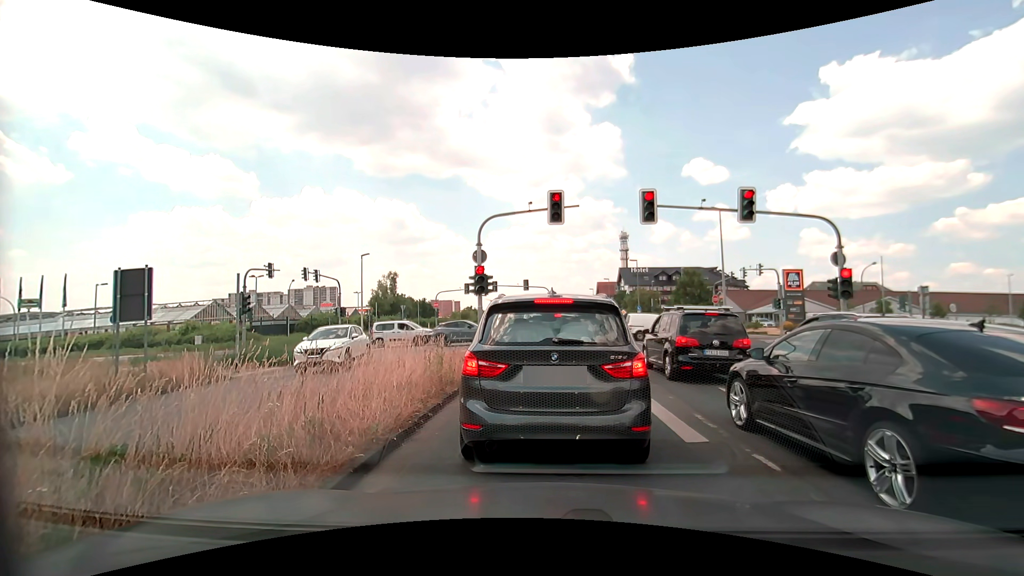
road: primary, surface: asphalt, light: Day
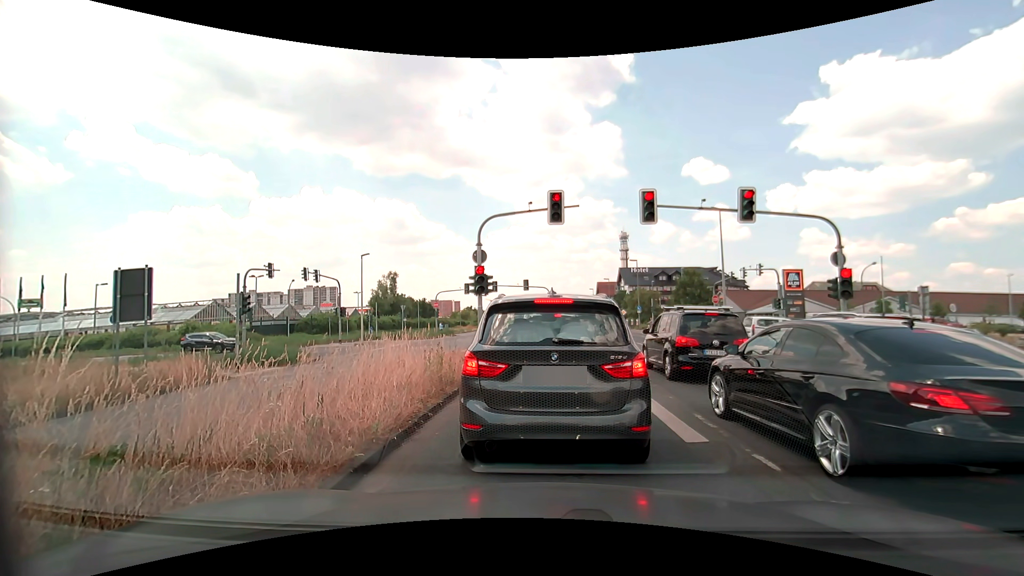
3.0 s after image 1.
(0.0, 0.0) m; 0°
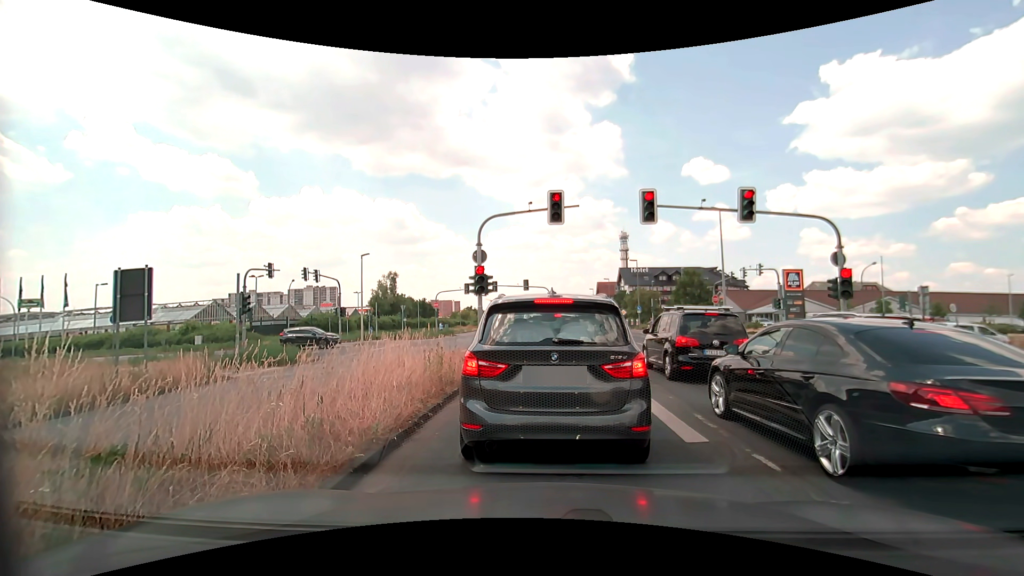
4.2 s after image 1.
(0.0, 0.0) m; 0°
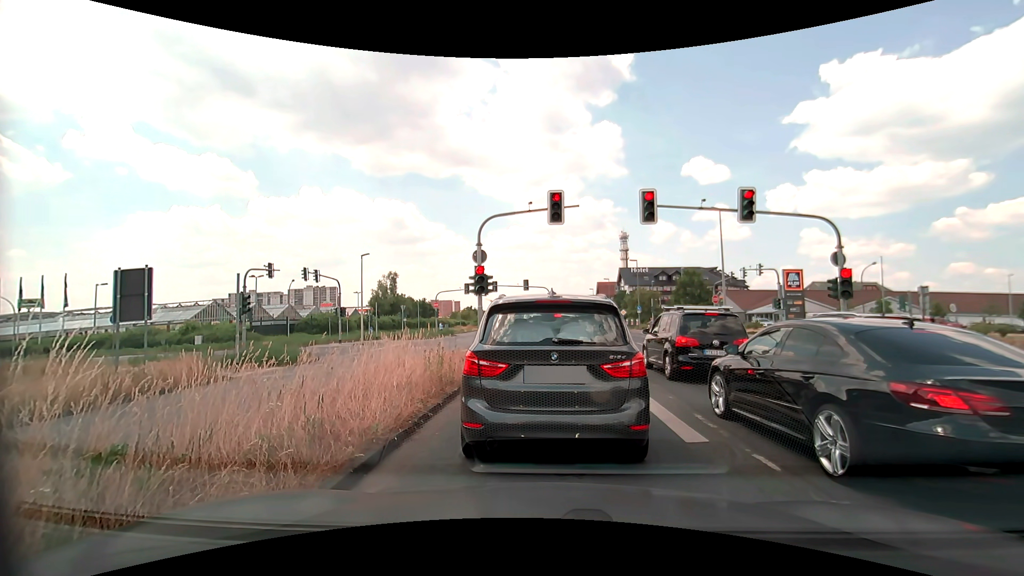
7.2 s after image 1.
(0.0, 0.0) m; 0°
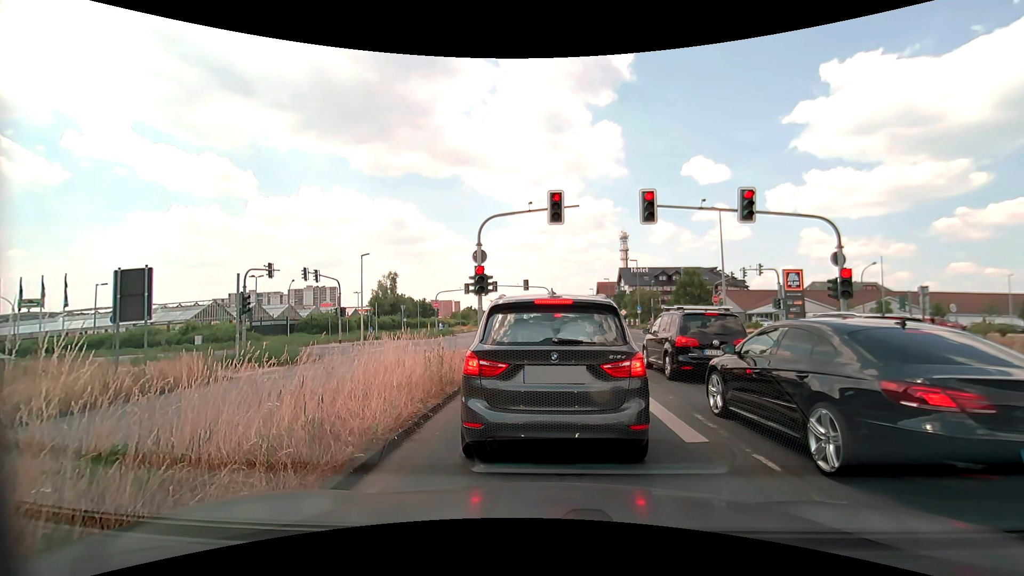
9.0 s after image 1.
(0.0, 0.0) m; 0°
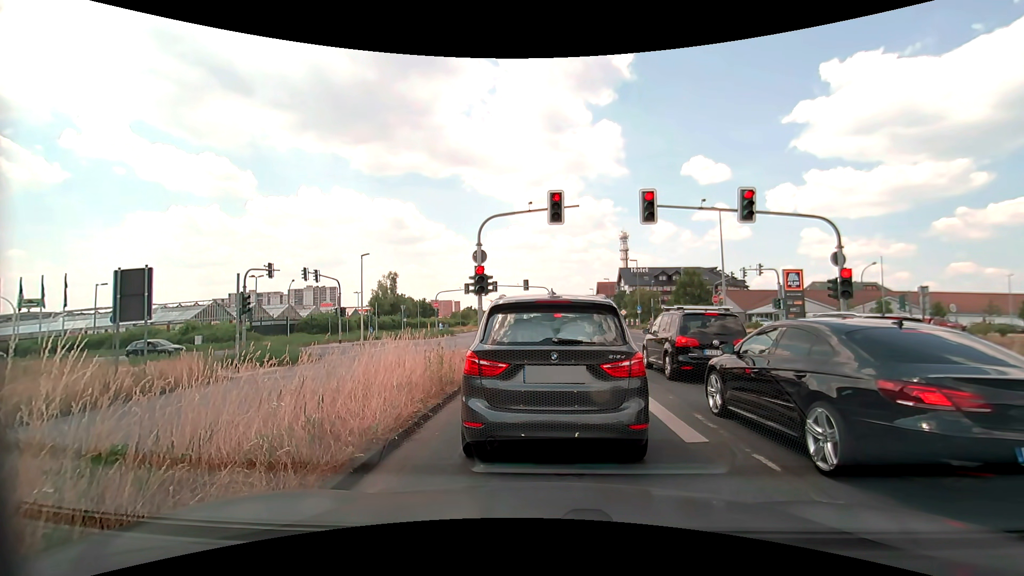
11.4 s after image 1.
(0.0, 0.0) m; 0°
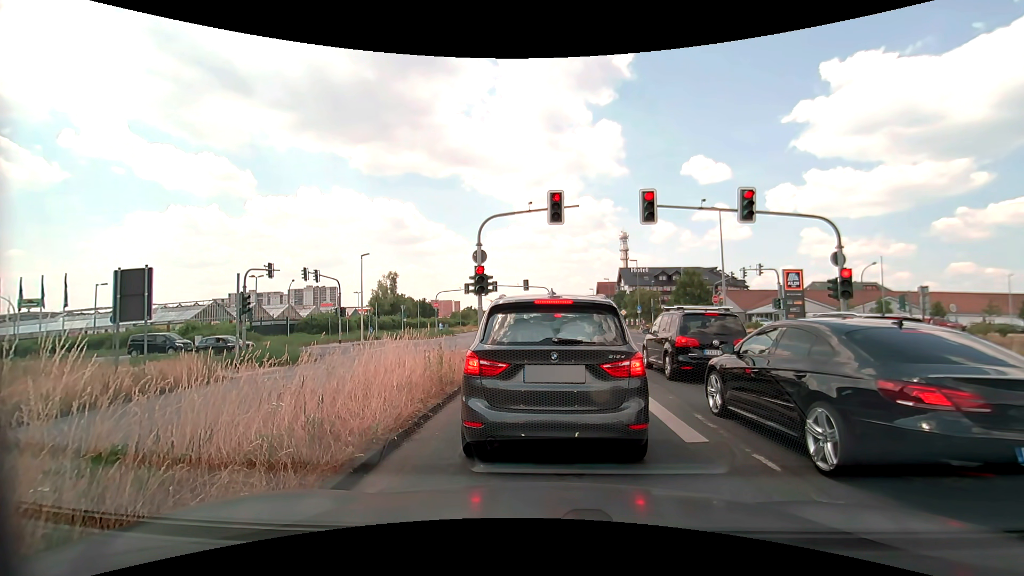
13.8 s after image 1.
(0.0, 0.0) m; 0°
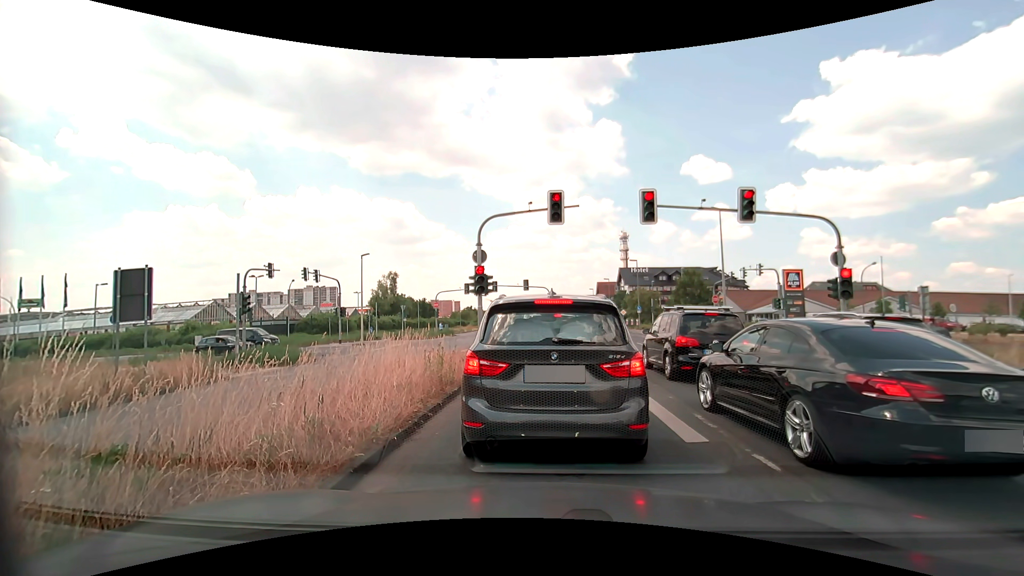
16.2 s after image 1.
(0.0, 0.0) m; 0°
(0, +10) (0, +20) (-1, +30) (-4, +39) (-11, +47) (-20, +50) (-30, +50) (-40, +49) (-50, +48) (-60, +47) m
